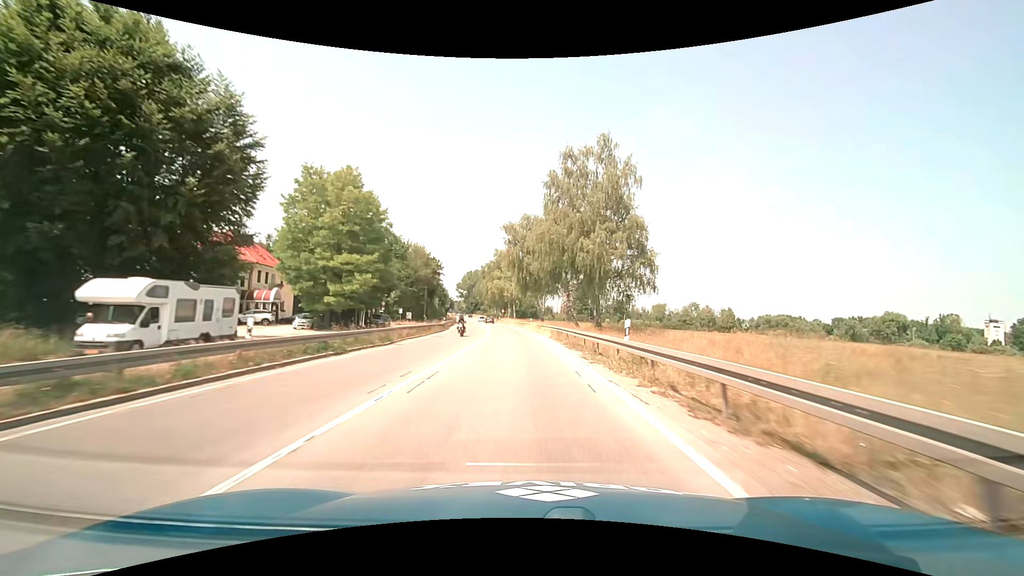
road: trunk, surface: asphalt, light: Day
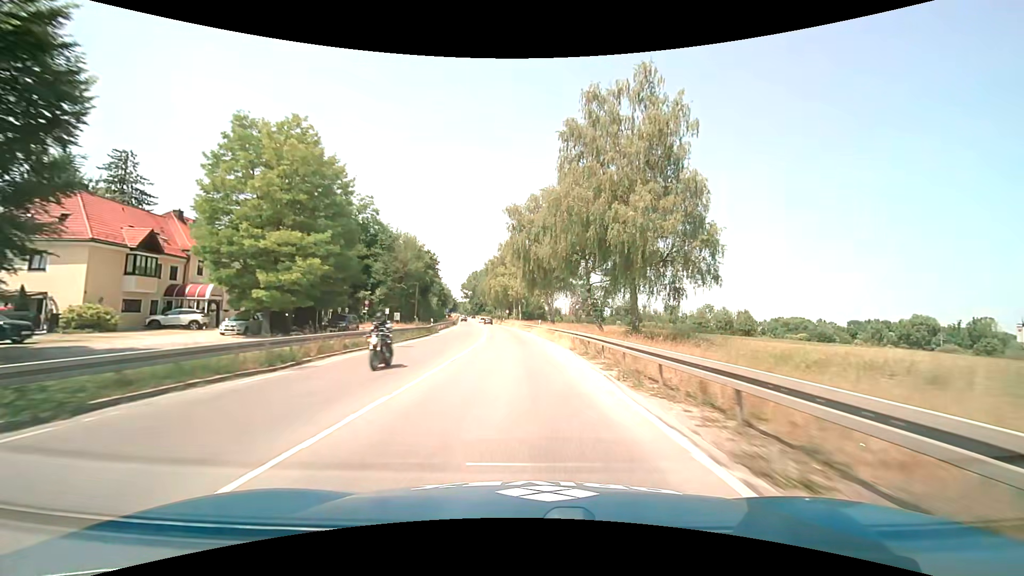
(-0.1, +12.3) m; -1°
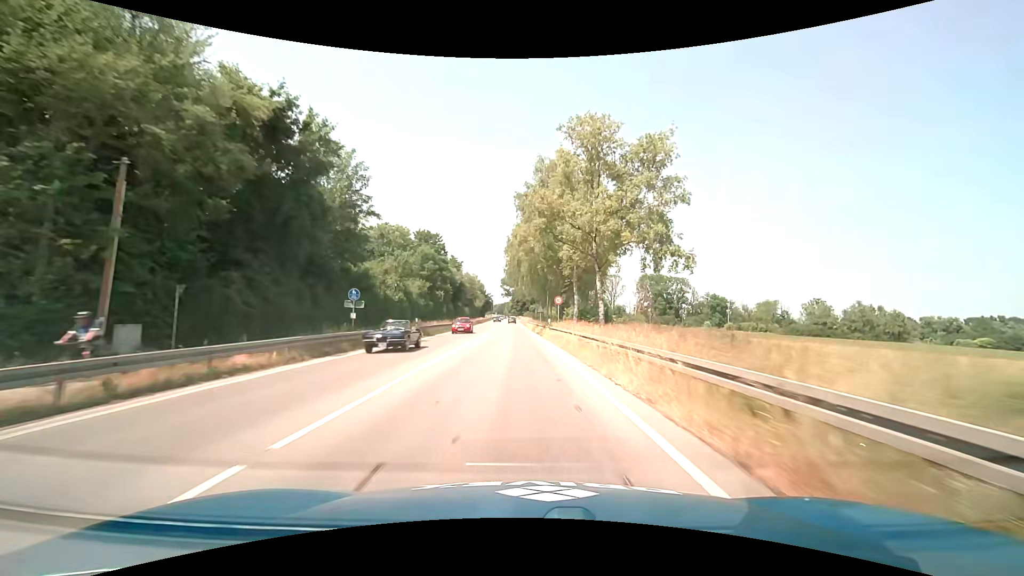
(-2.5, +61.3) m; -6°
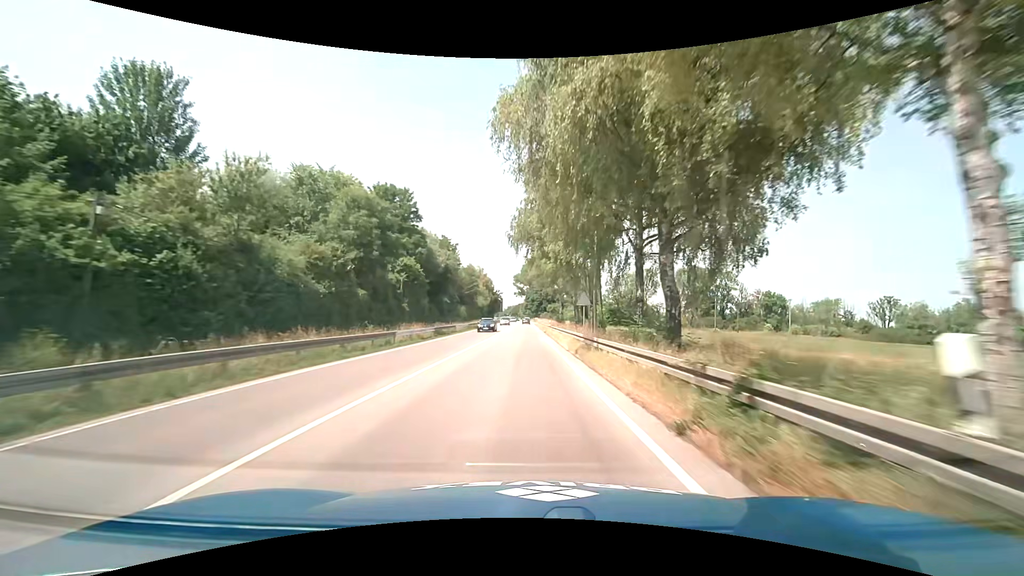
(-0.9, +36.3) m; -2°
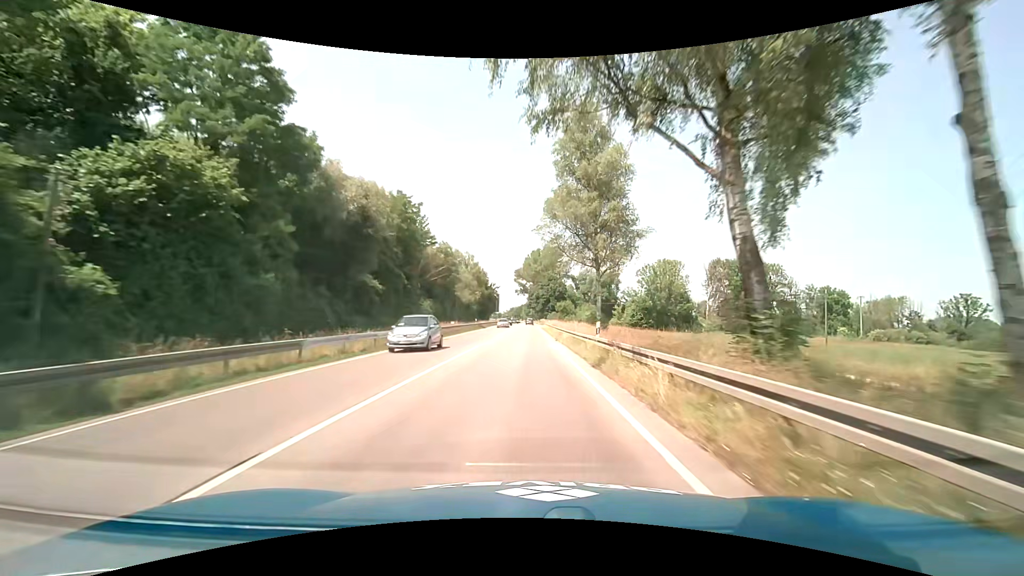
(0.0, +36.3) m; 0°
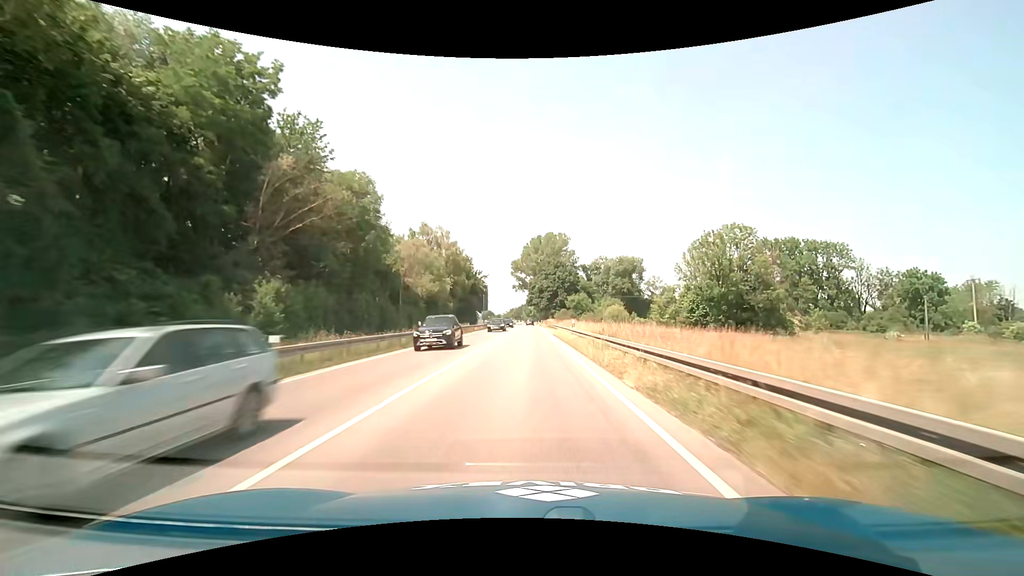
(+0.1, +36.4) m; 0°
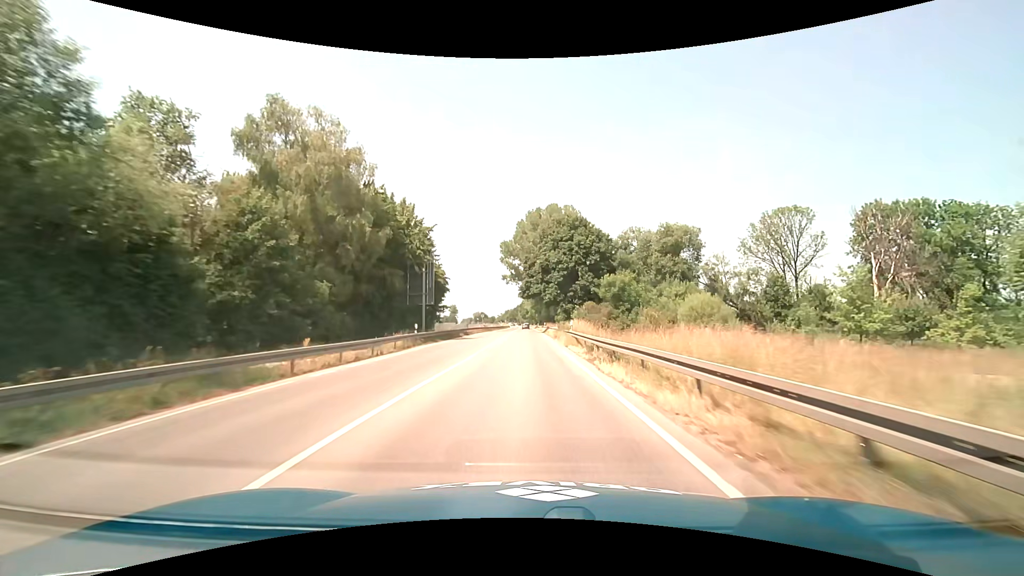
(+0.4, +48.8) m; +1°
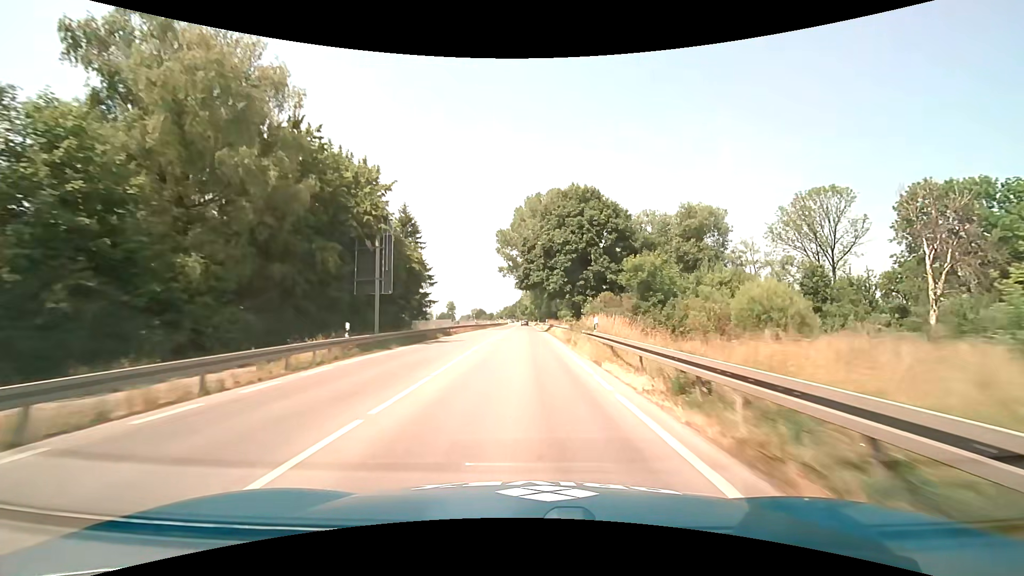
(0.0, +12.2) m; 0°
(0, +10) (0, +20) (0, +30) (0, +40) (0, +50) (0, +60) (0, +70) (0, +80) (0, +90) (0, +100) m
